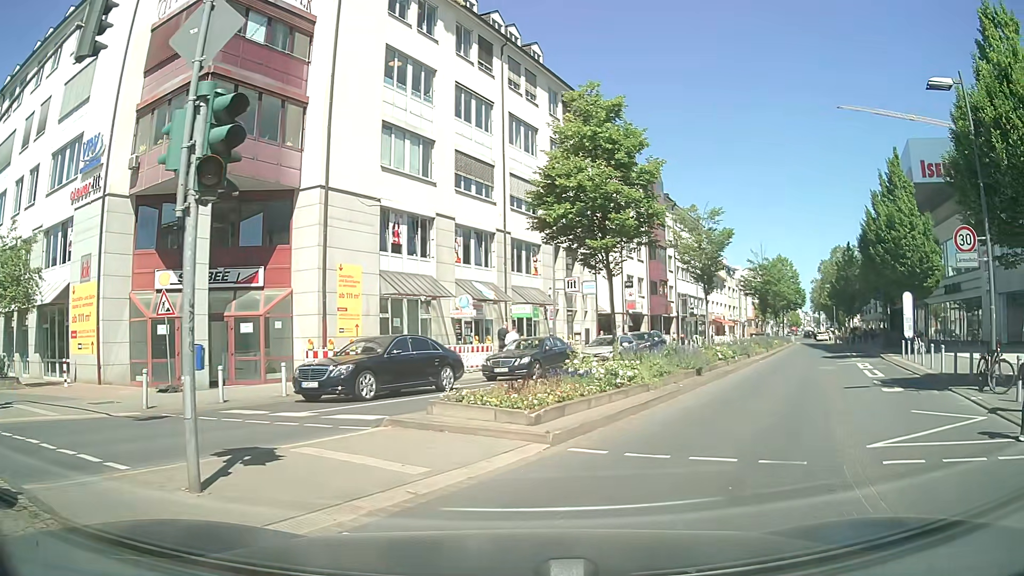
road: secondary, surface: asphalt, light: Day
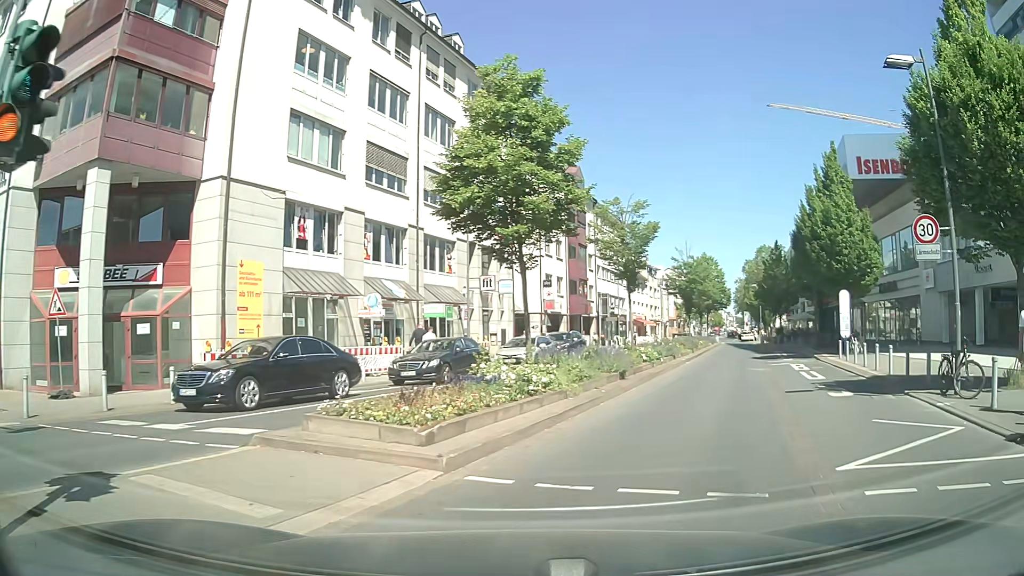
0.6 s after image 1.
(+0.1, +1.7) m; +6°
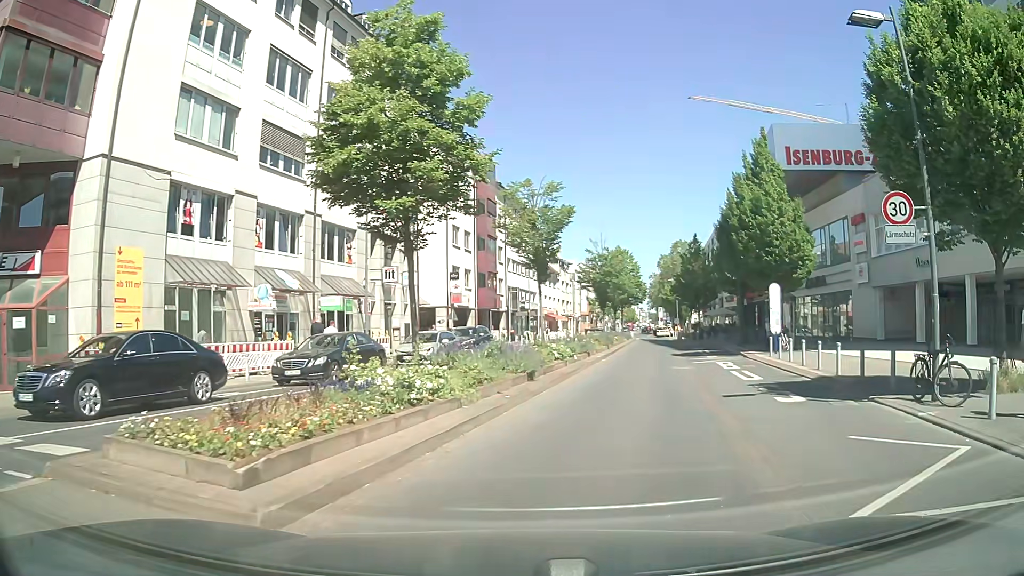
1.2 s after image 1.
(+0.2, +2.4) m; +7°
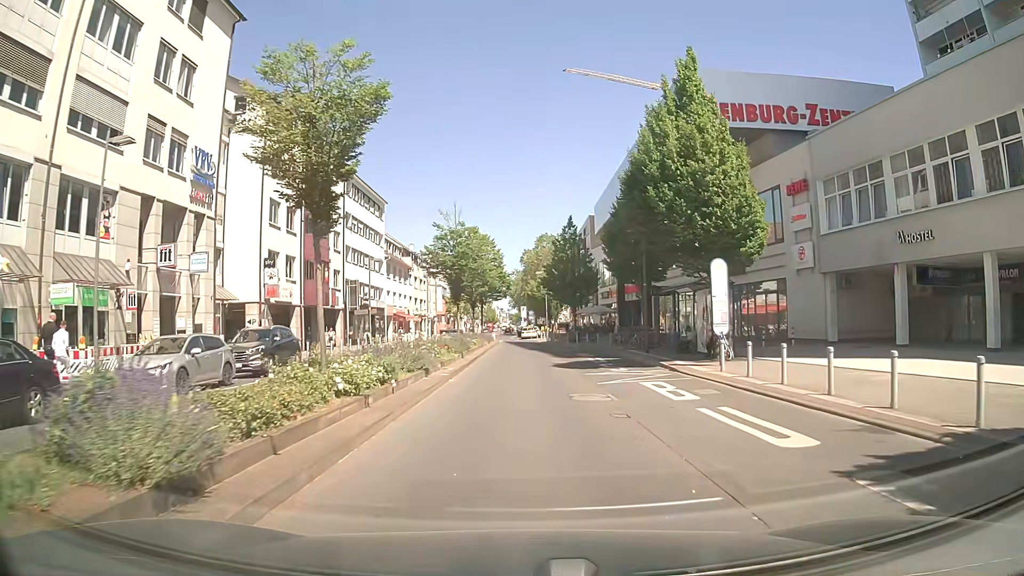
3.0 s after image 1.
(+1.1, +11.2) m; +11°
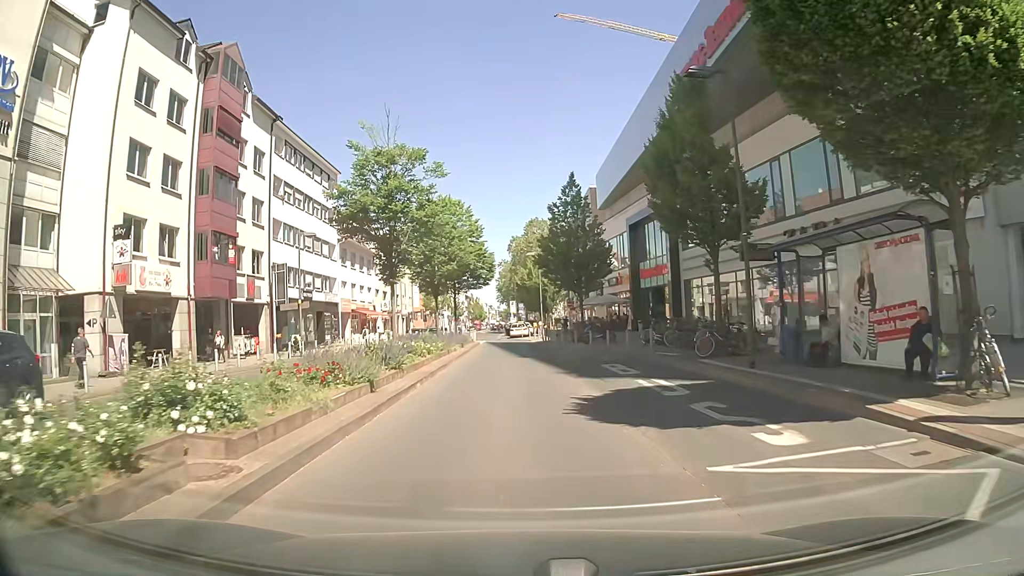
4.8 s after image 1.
(+0.2, +14.7) m; +1°
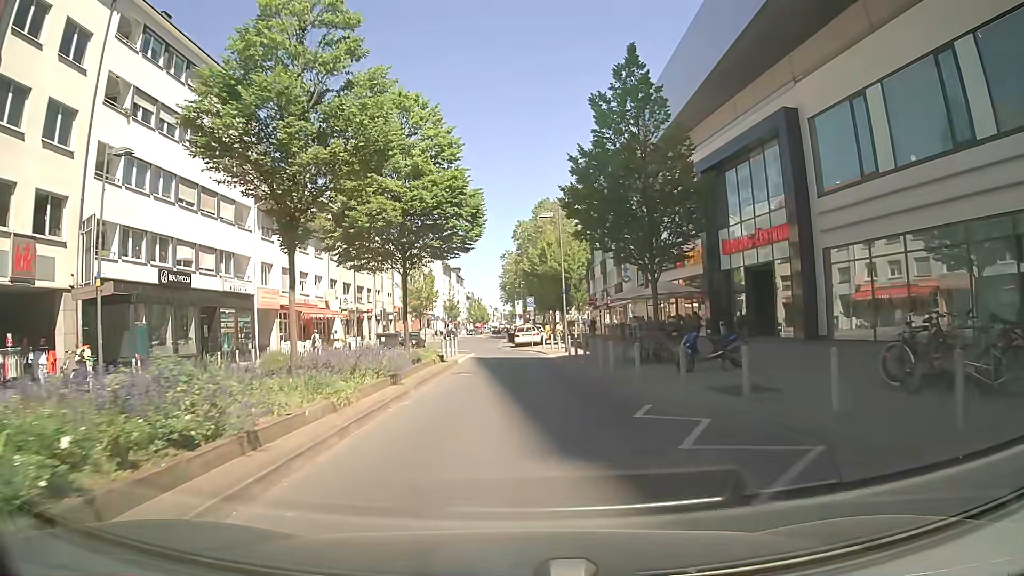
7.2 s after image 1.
(-0.2, +20.1) m; -1°
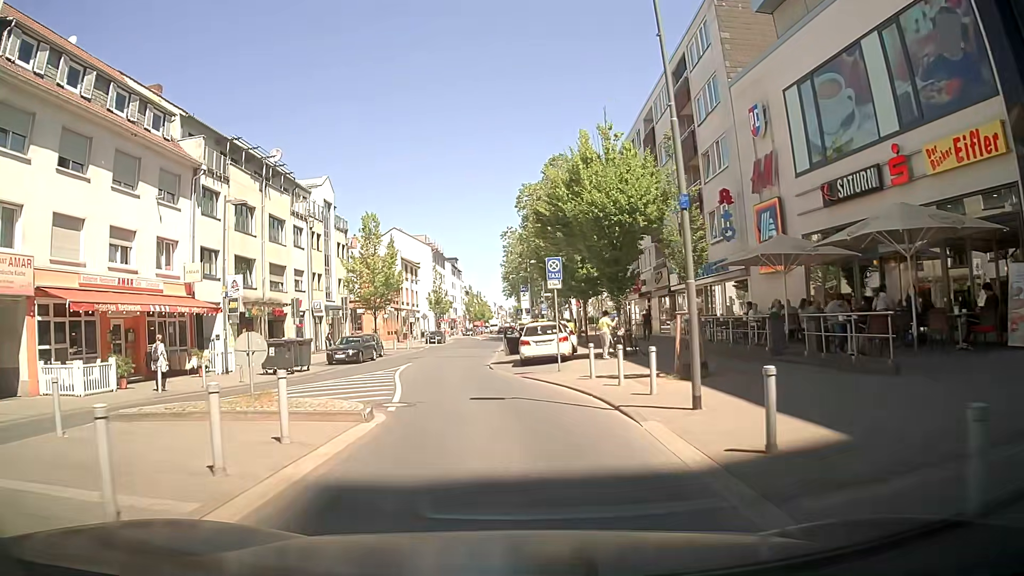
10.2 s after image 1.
(+0.1, +23.4) m; 0°
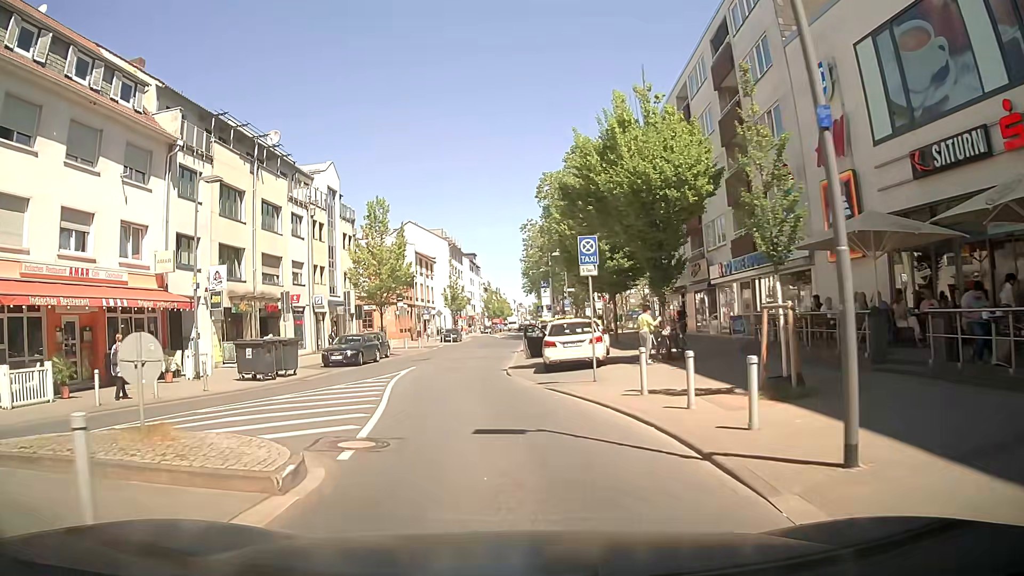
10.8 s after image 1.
(0.0, +4.2) m; 0°
(-1, +10) (-2, +20) (-2, +30) (-2, +40) (-2, +50) (-1, +60) (-1, +70) (-1, +80) (-1, +90) (-1, +100) m
